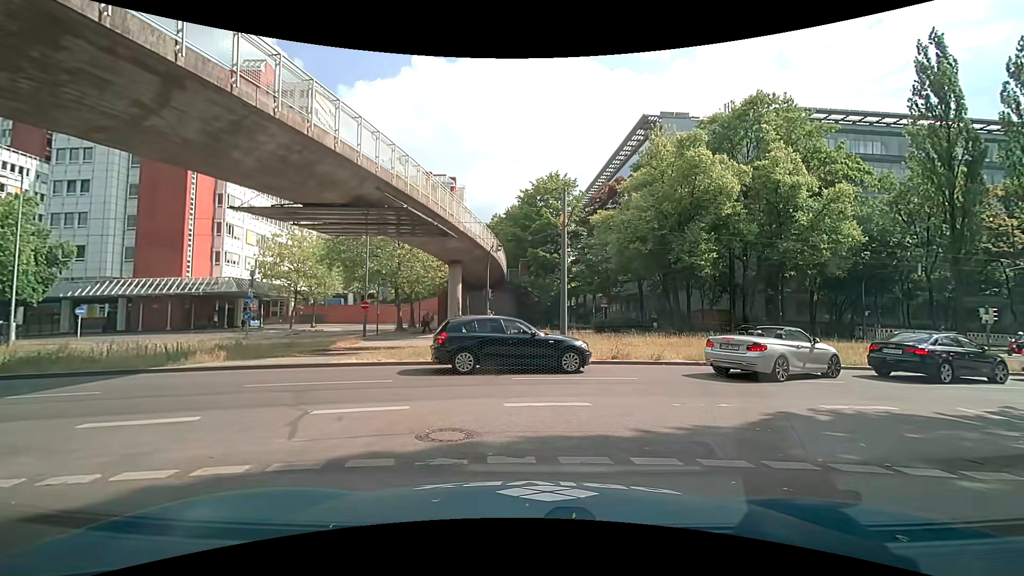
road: residential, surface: asphalt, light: Day
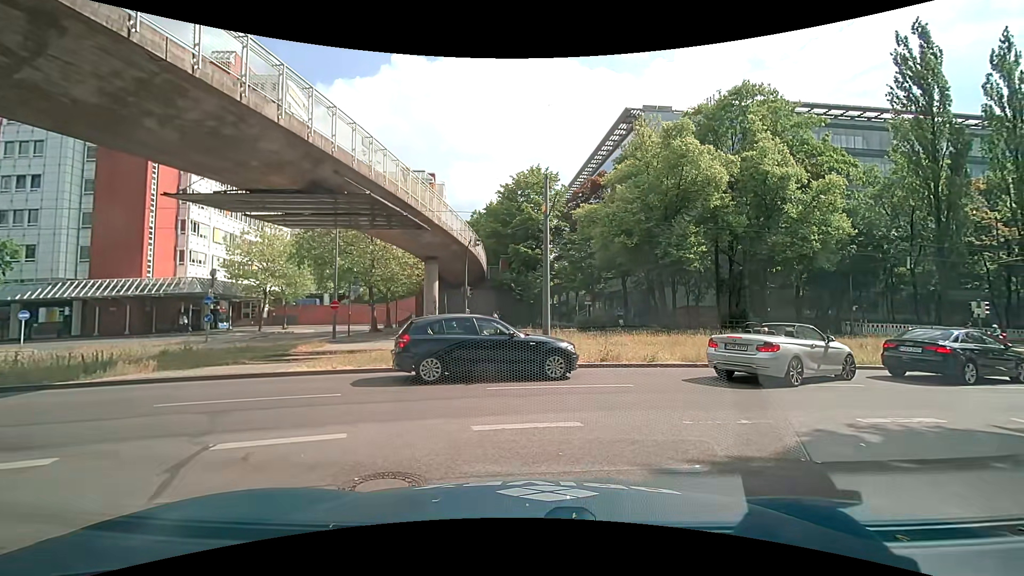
(0.0, +1.8) m; +3°
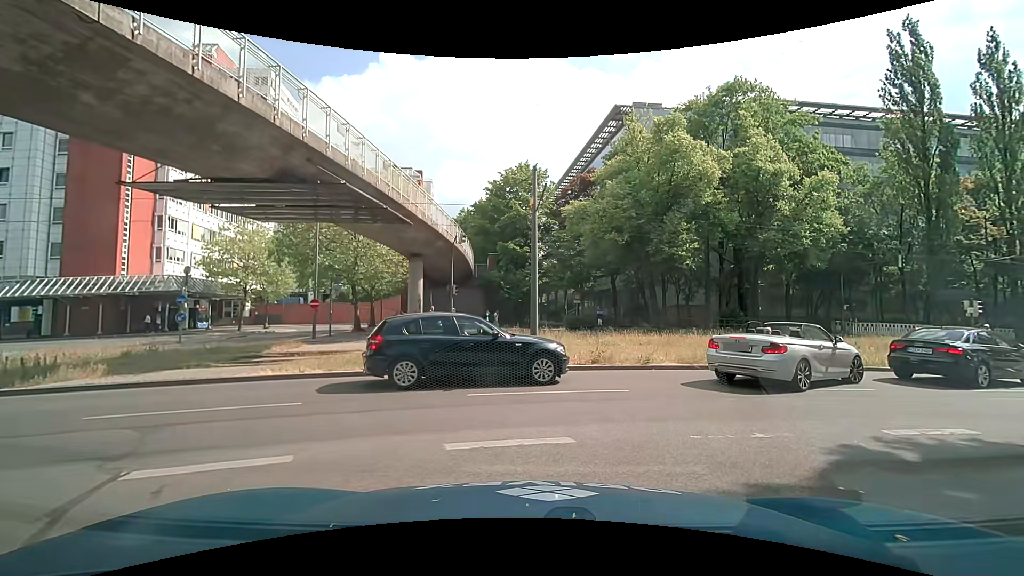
(0.0, +1.0) m; +1°
